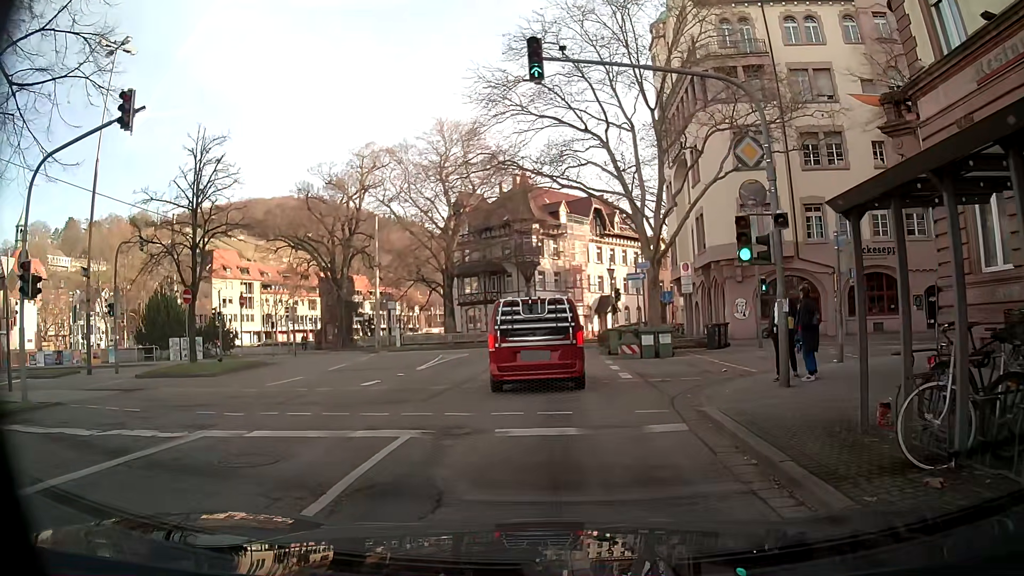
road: primary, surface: asphalt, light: Day
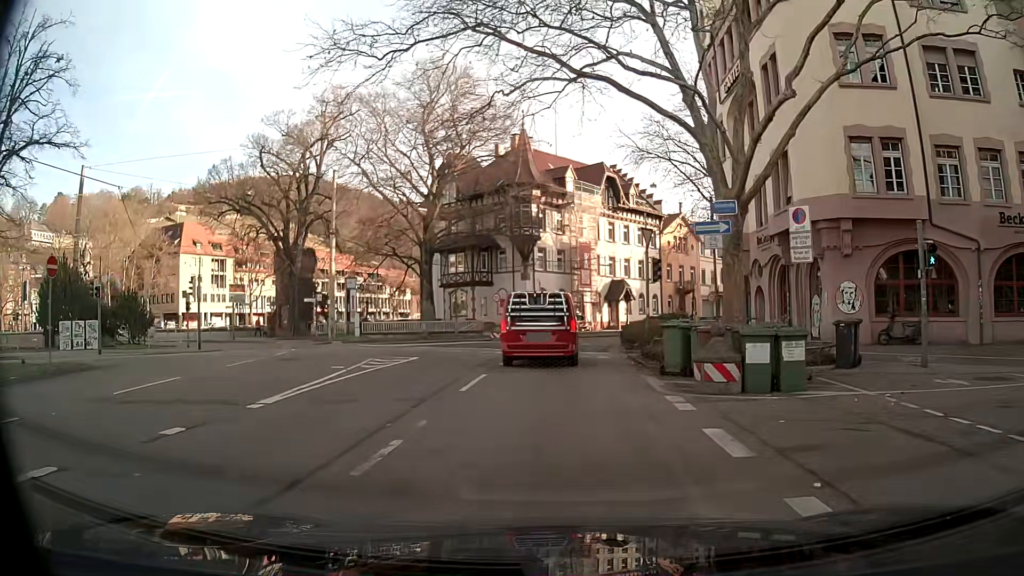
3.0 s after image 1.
(-0.2, +13.2) m; -2°
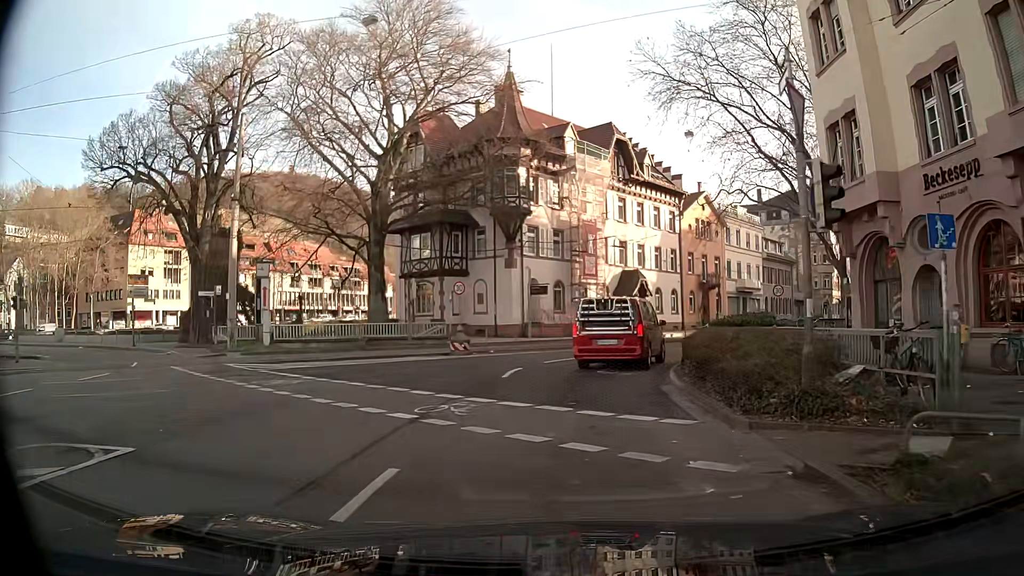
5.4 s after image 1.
(+0.1, +14.9) m; +1°
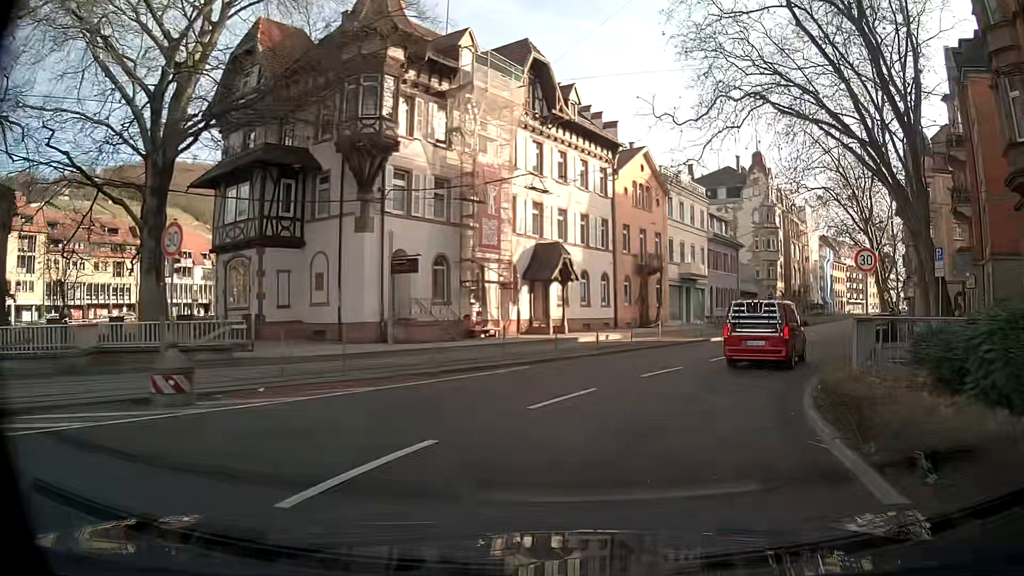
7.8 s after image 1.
(+1.1, +16.5) m; +11°
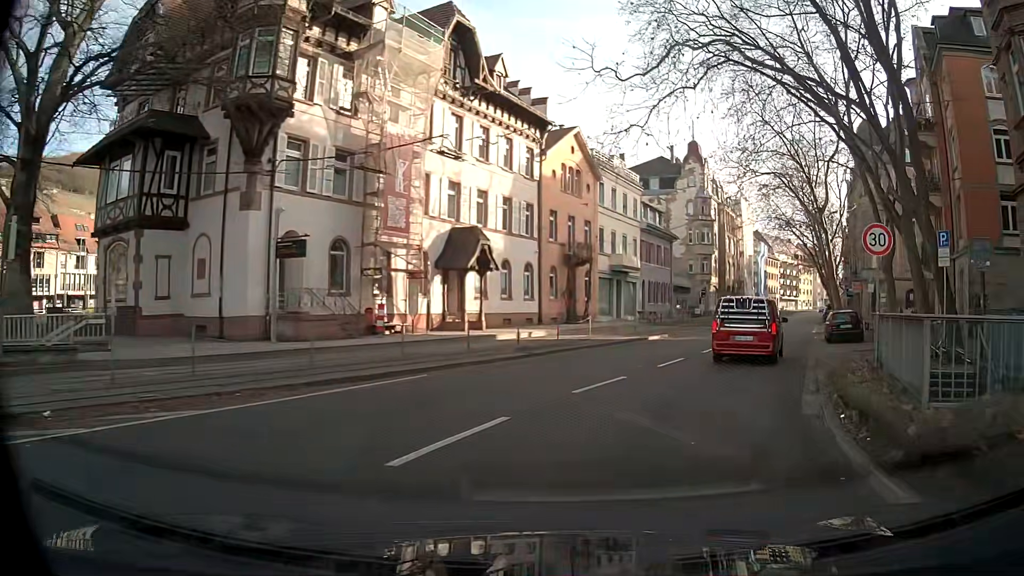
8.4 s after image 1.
(+0.3, +4.3) m; +7°
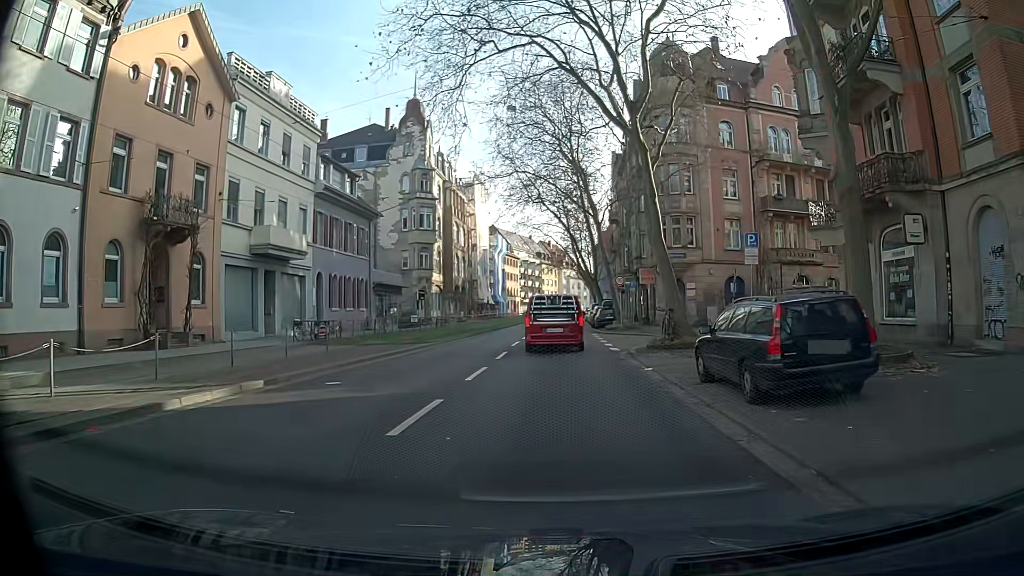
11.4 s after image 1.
(+4.7, +21.3) m; +18°
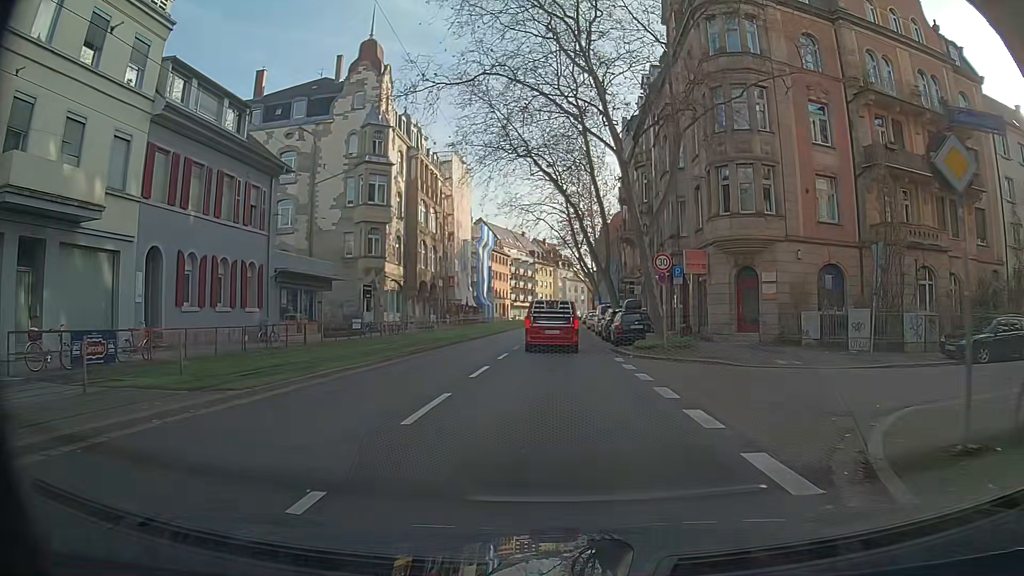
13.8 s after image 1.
(-0.1, +17.5) m; -1°
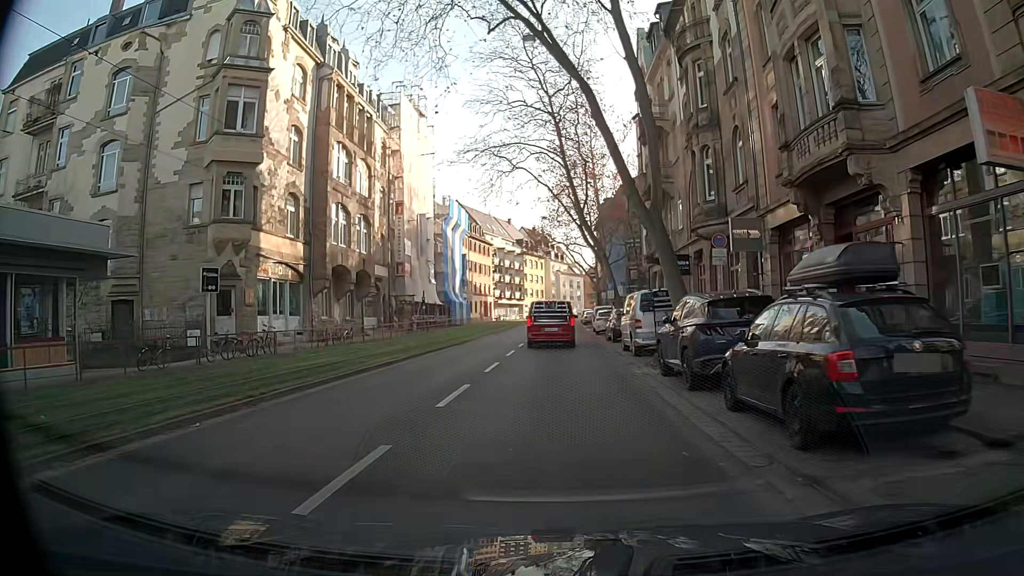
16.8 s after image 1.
(+0.5, +22.0) m; +2°
(0, +10) (0, +20) (+1, +30) (+1, +40) (+1, +50) (+1, +60) (+1, +70) (+1, +80) (+1, +90) (+2, +100) m
